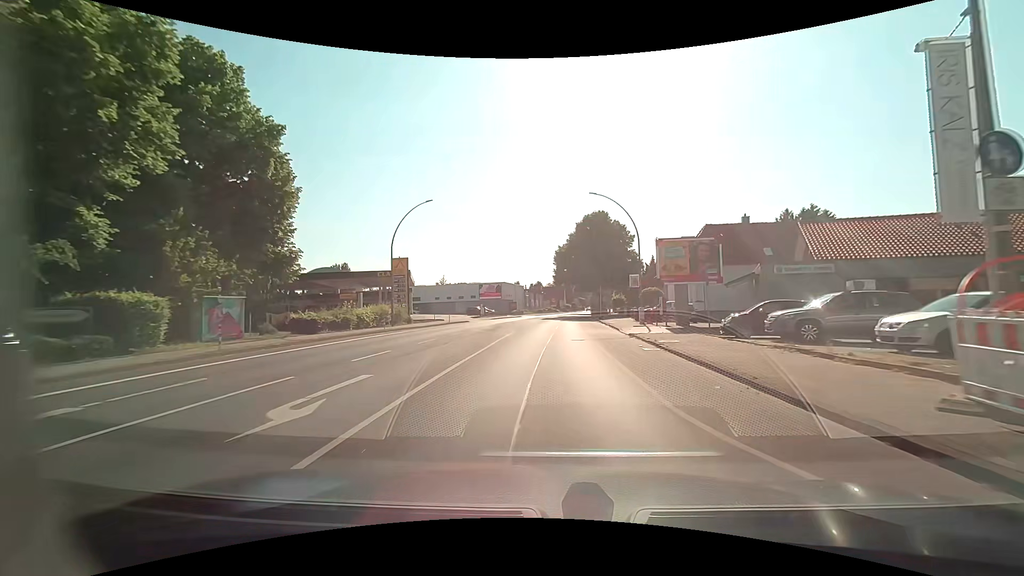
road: primary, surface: asphalt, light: Day
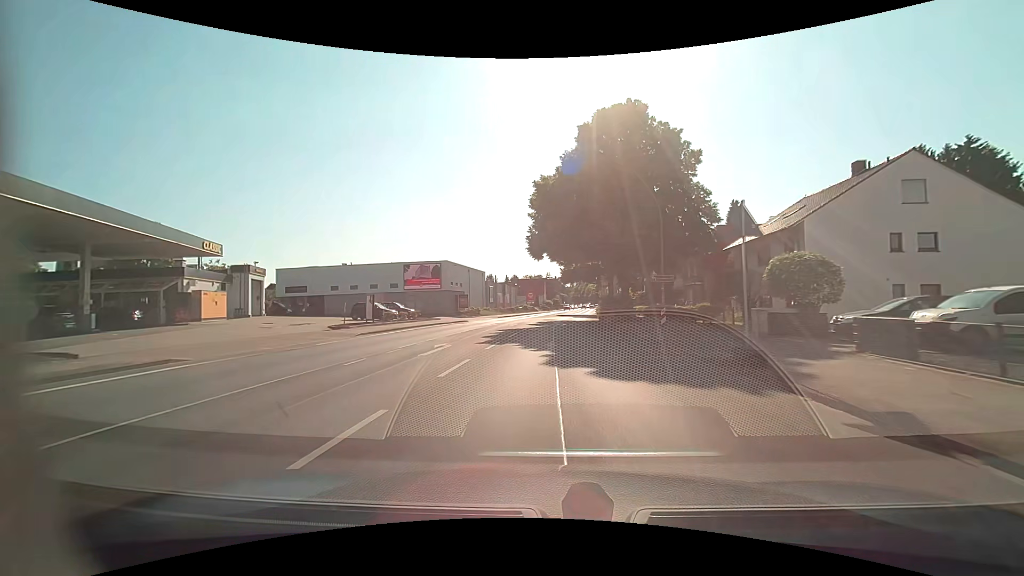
(+0.8, +41.4) m; +3°
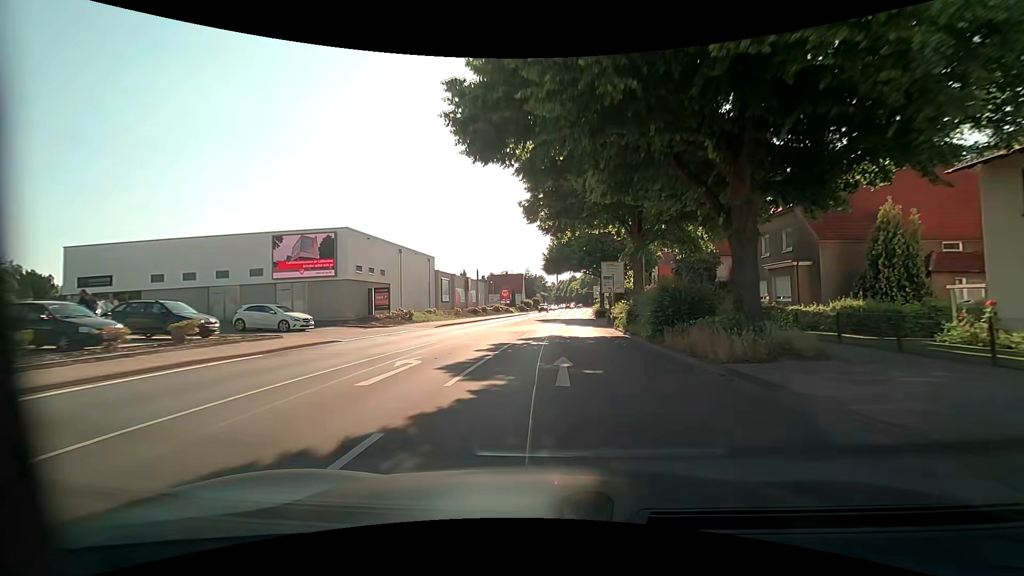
(+0.3, +25.3) m; +2°
(0, +10) (0, +20) (+1, +30) (+1, +40) (+2, +50) (+3, +60) (+3, +70) (+4, +80) (+5, +90) (+5, +100) m
